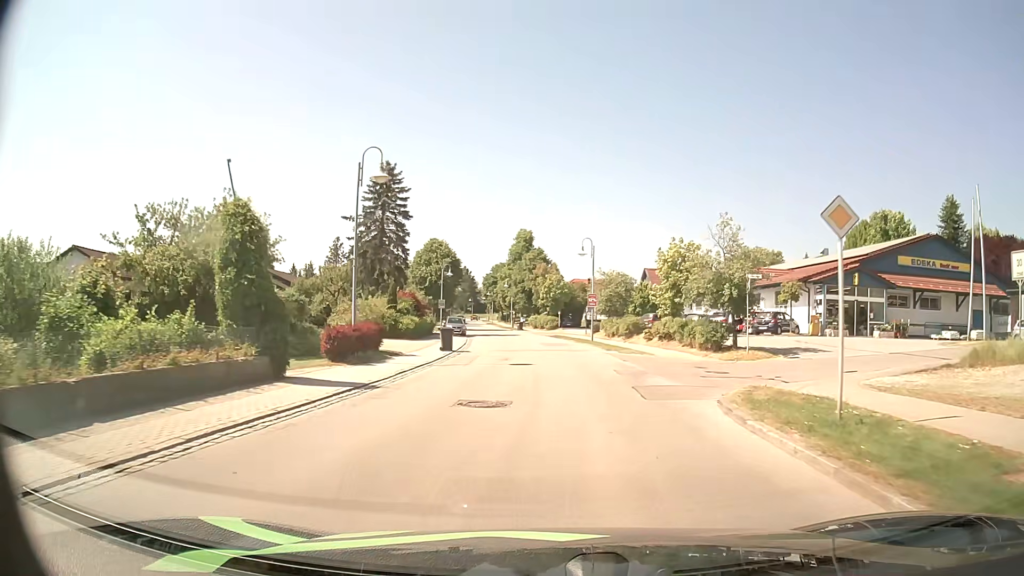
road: secondary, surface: asphalt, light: Day
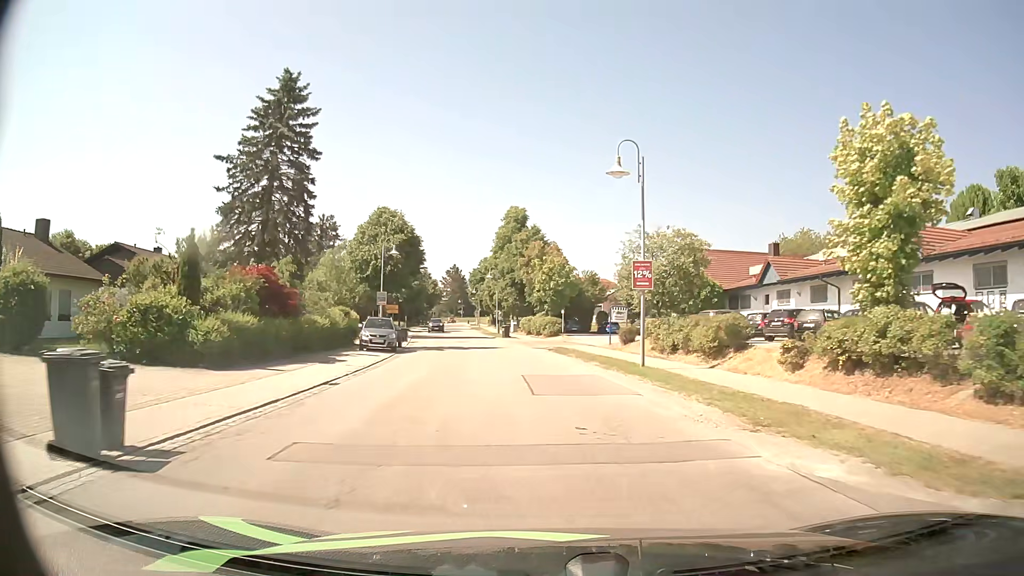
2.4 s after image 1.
(+0.2, +25.2) m; 0°
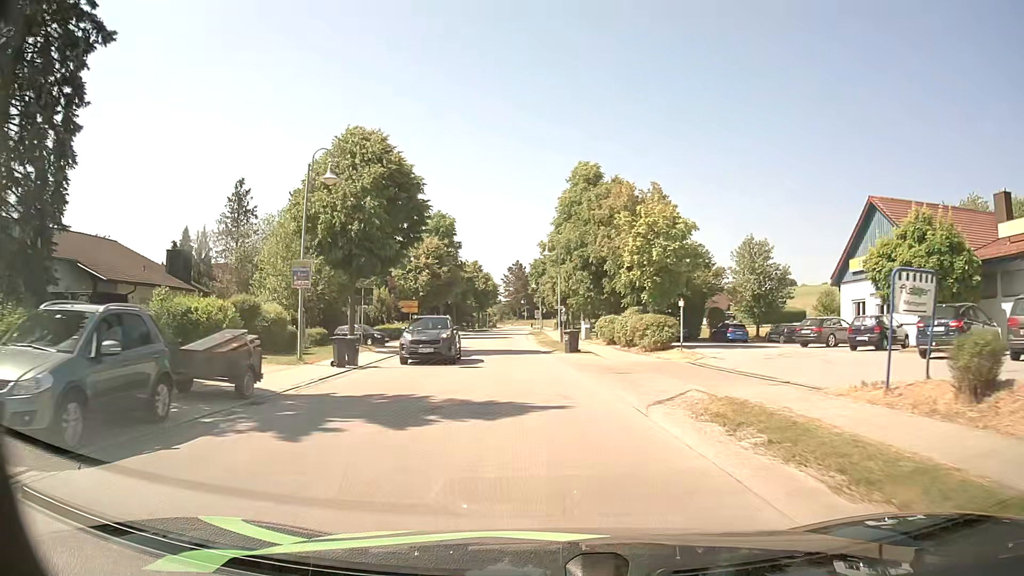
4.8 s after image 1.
(-1.1, +25.2) m; -6°
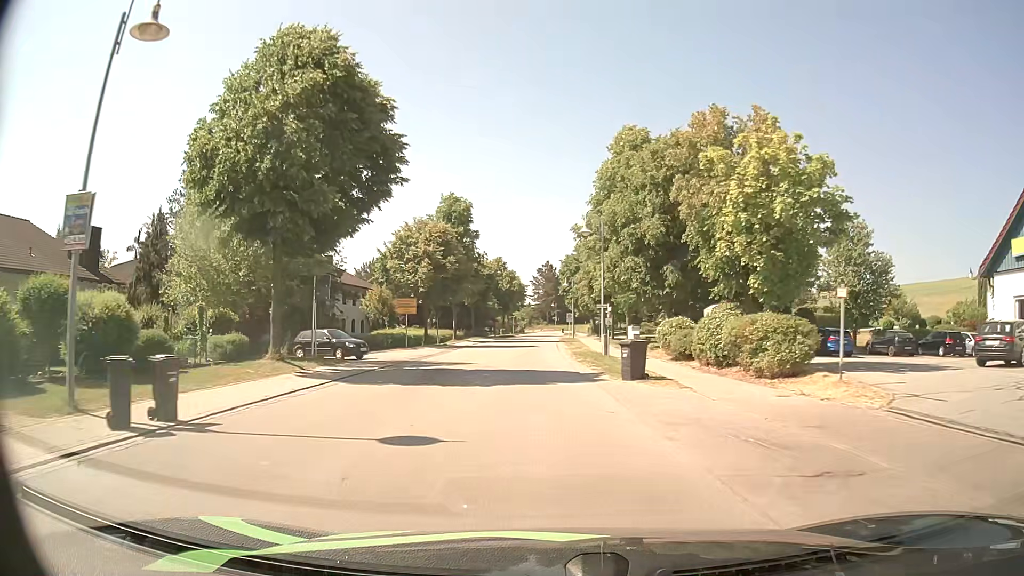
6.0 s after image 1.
(-0.2, +12.8) m; -2°
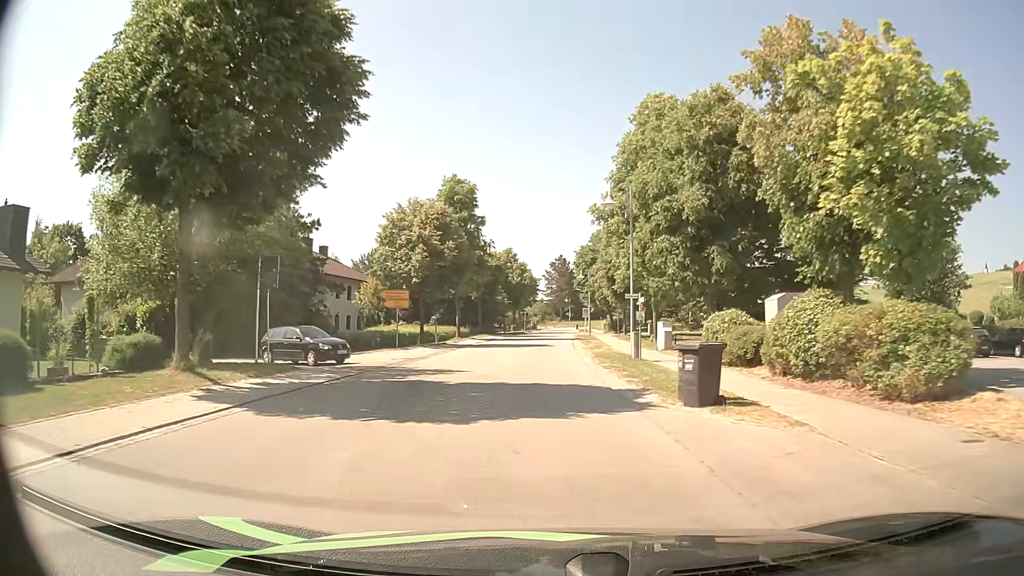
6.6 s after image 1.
(-0.1, +6.5) m; -1°
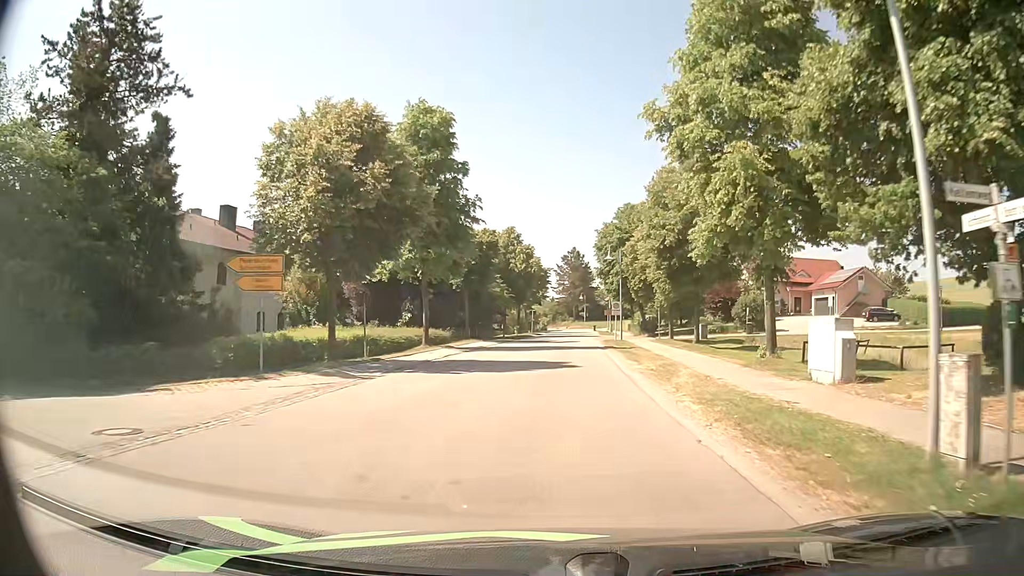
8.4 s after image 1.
(-0.3, +19.8) m; -1°
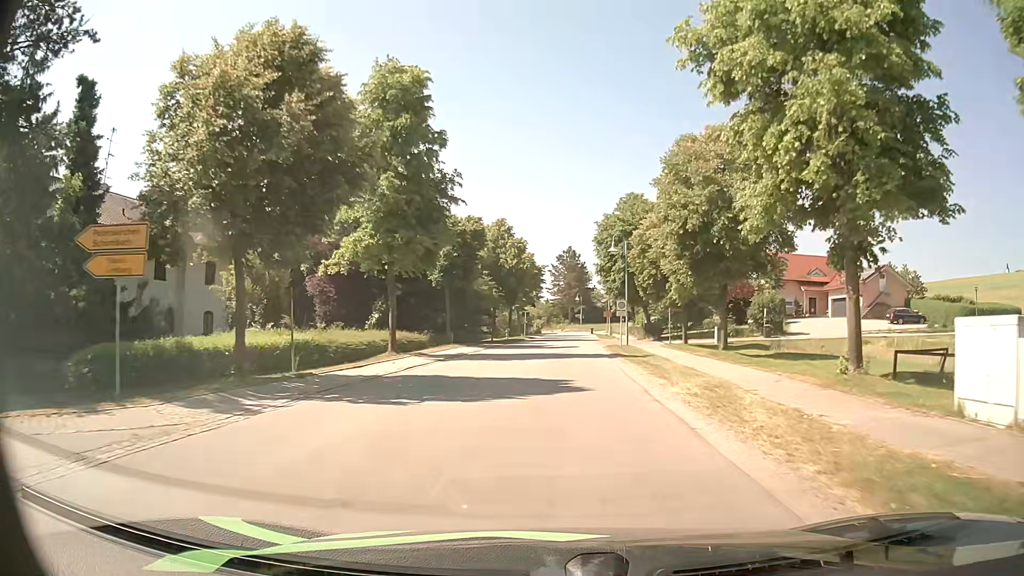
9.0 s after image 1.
(+0.1, +6.8) m; +1°
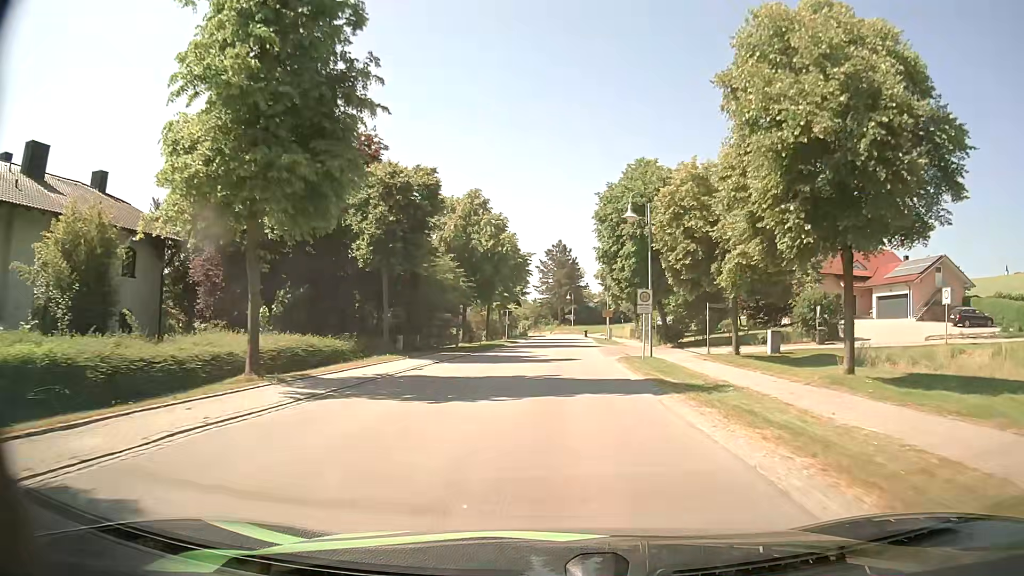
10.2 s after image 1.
(+0.1, +13.8) m; 0°
(0, +10) (+1, +20) (+1, +30) (+2, +40) (+2, +50) (+3, +60) (+4, +70) (+4, +80) (+4, +90) (+4, +100) m
